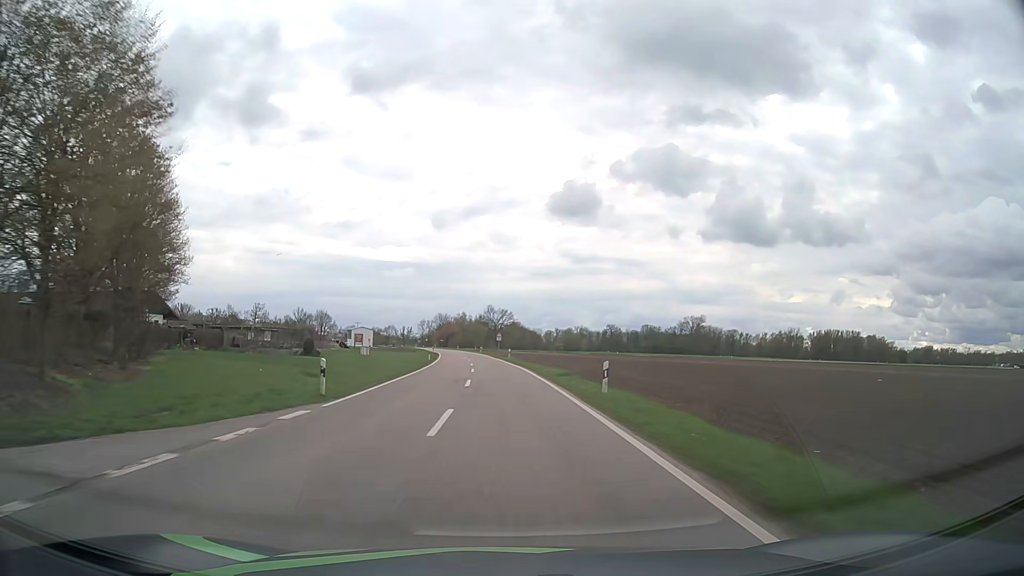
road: tertiary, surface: asphalt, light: Day
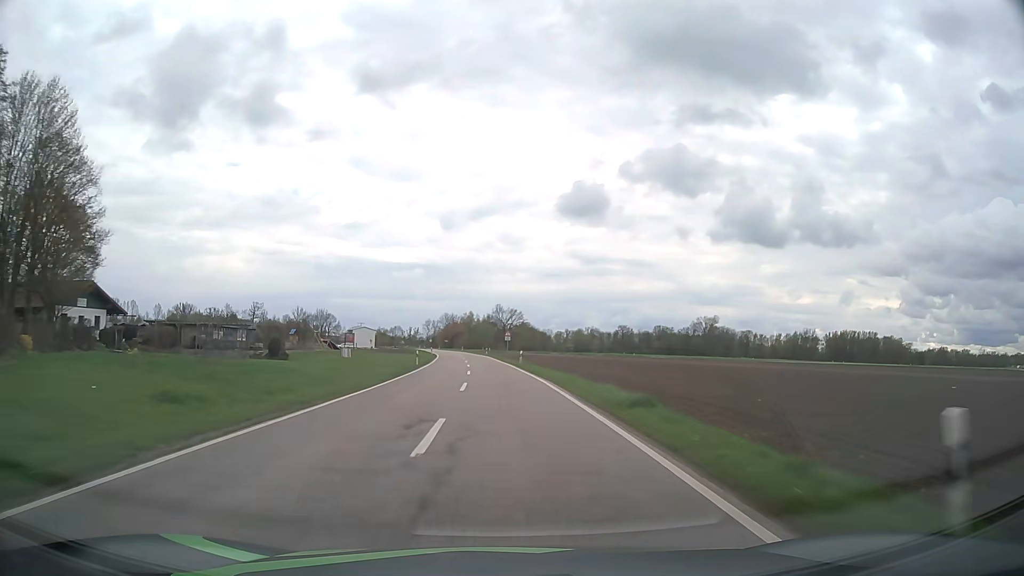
(-0.1, +14.3) m; -1°
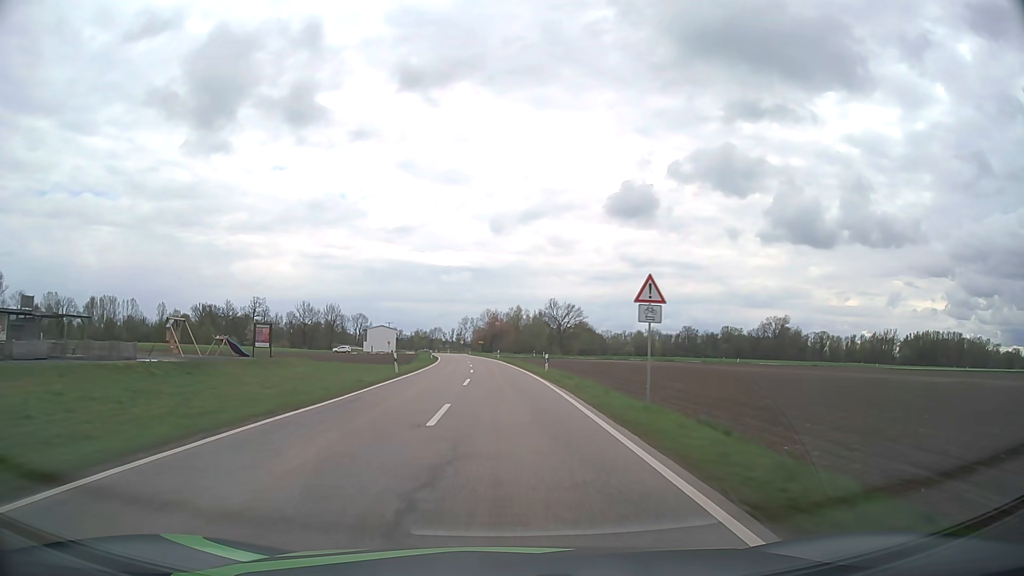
(-2.0, +57.7) m; -4°
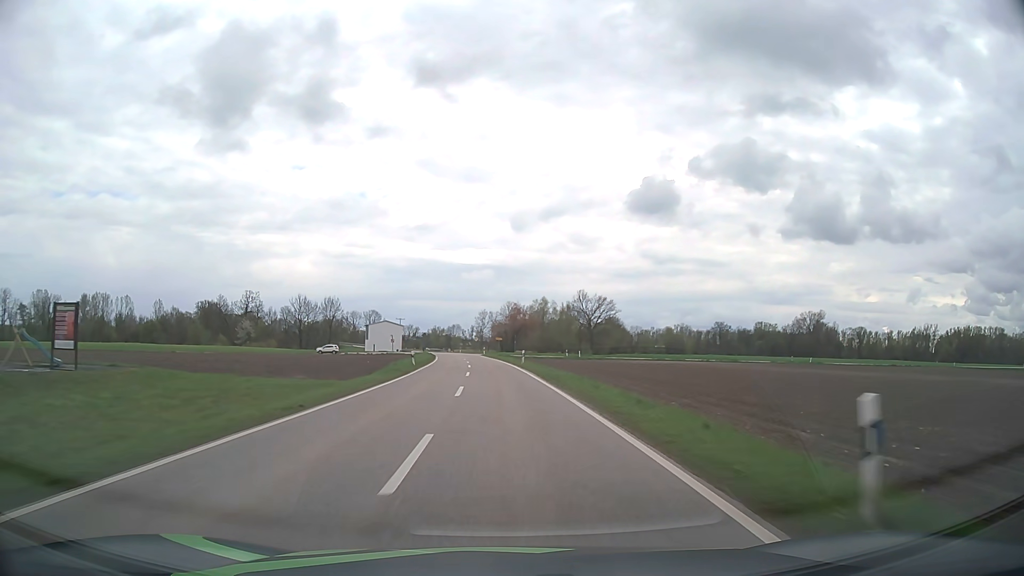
(-0.5, +29.2) m; -2°
(0, +10) (0, +20) (-1, +30) (-1, +40) (-2, +50) (-2, +60) (-3, +70) (-4, +80) (-5, +90) (-6, +100) m
